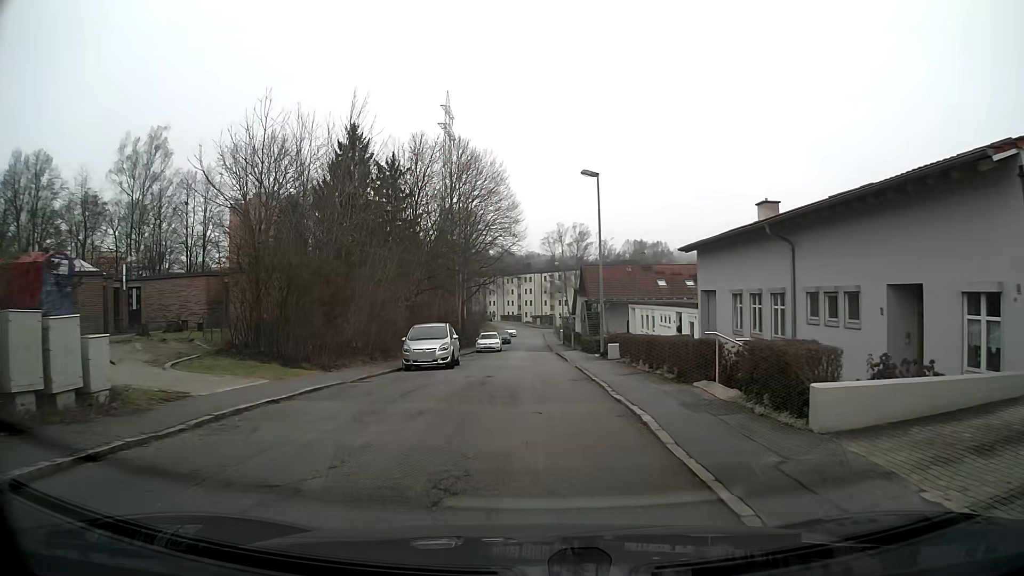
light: Day
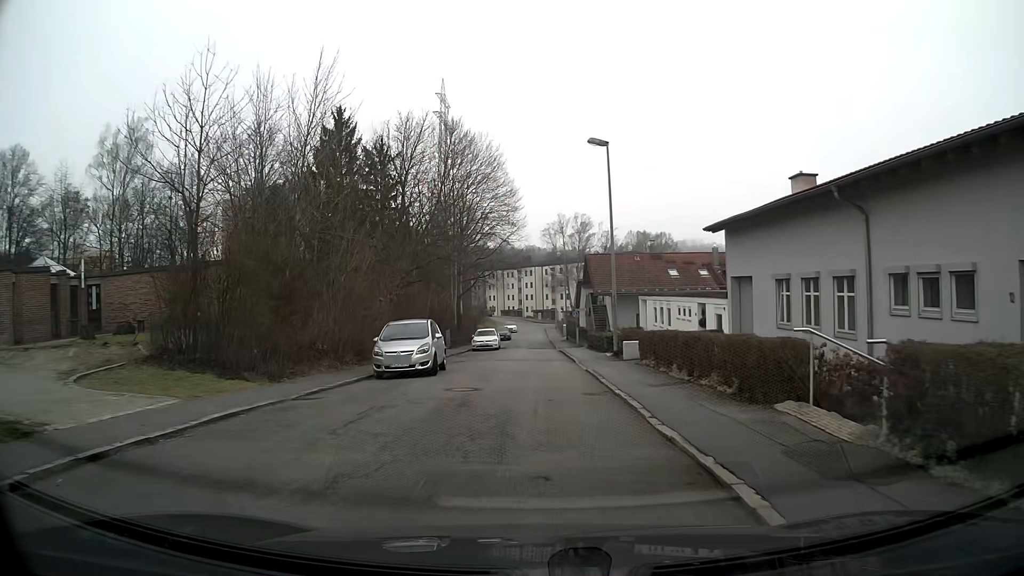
(0.0, +4.4) m; 0°
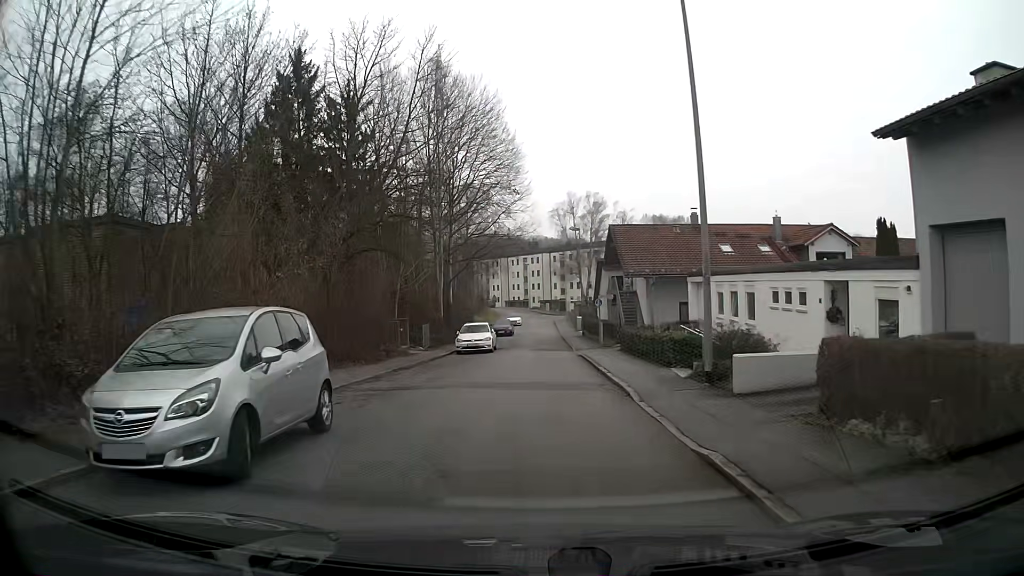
(-0.1, +12.7) m; -1°
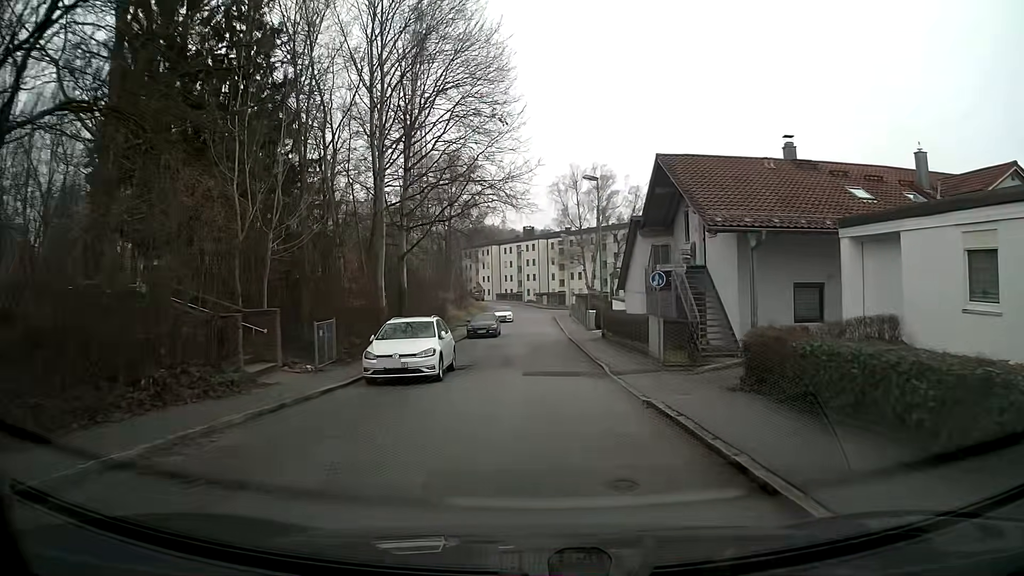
(0.0, +17.2) m; +1°
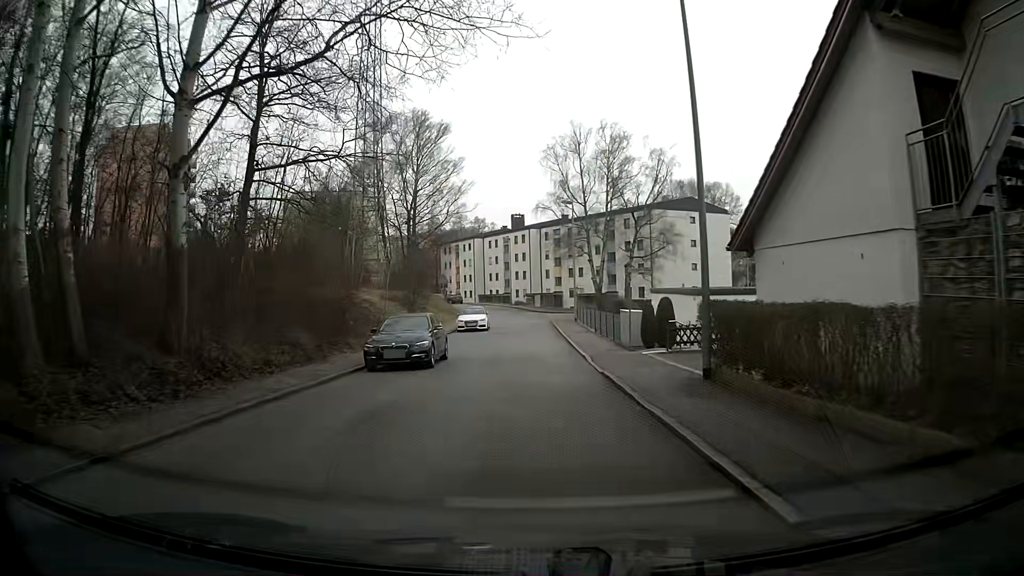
(+0.1, +22.0) m; 0°
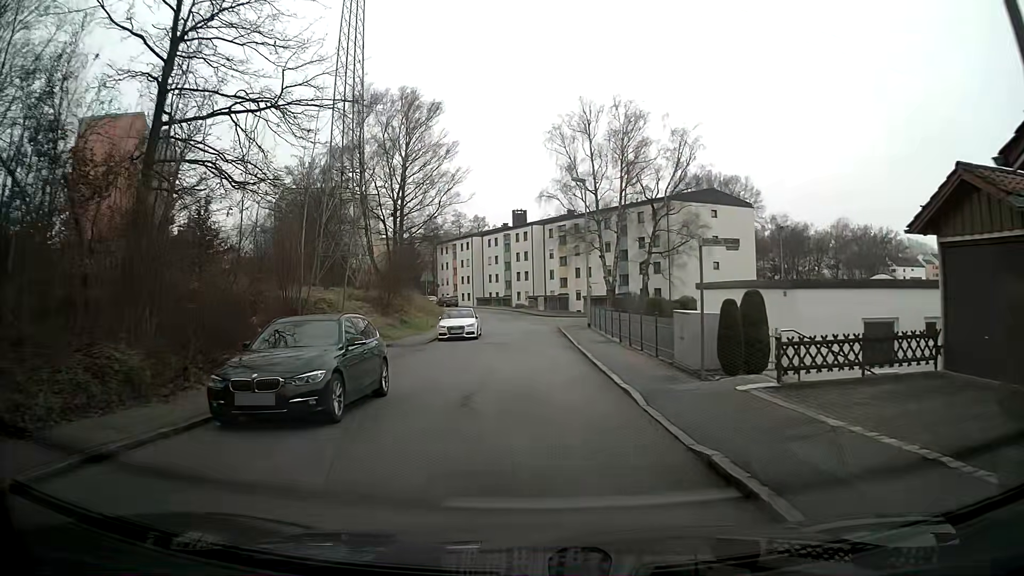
(0.0, +8.8) m; 0°
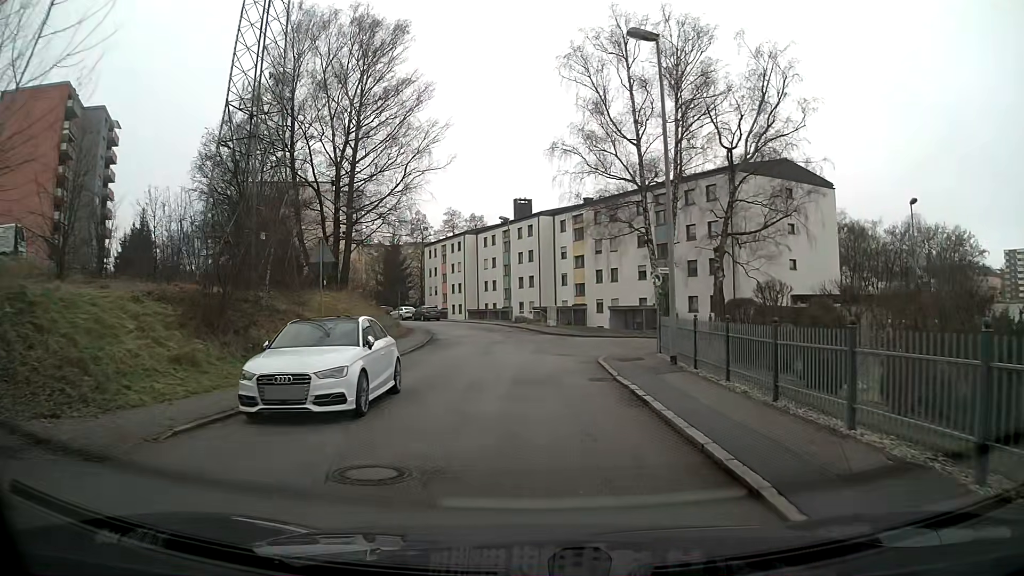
(-0.1, +20.9) m; 0°
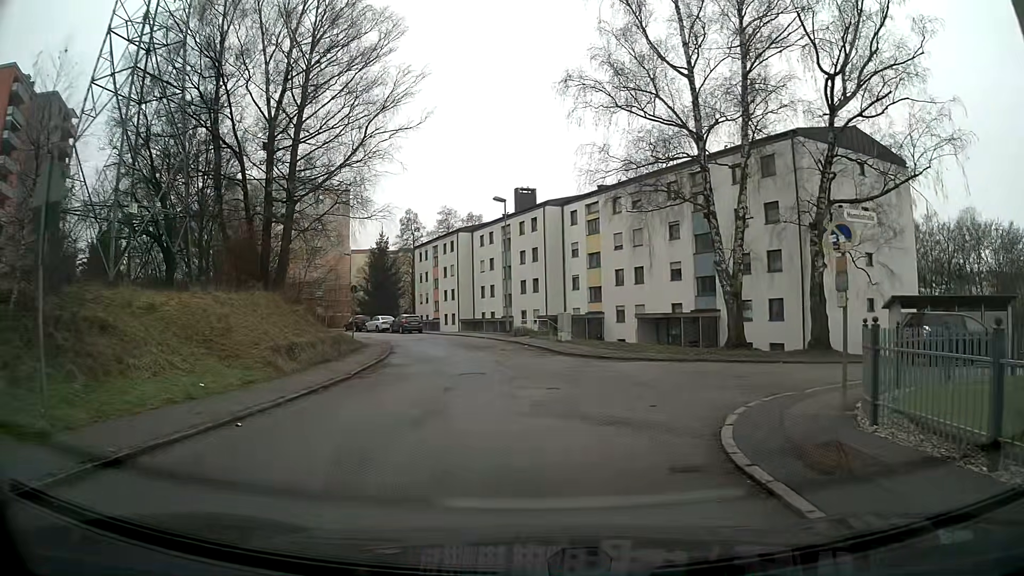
(-0.1, +12.1) m; -1°
(0, +10) (-1, +20) (-2, +30) (-5, +39) (-10, +48) (-16, +56) (-22, +64) (-29, +71) (-37, +77) (-45, +83) m
